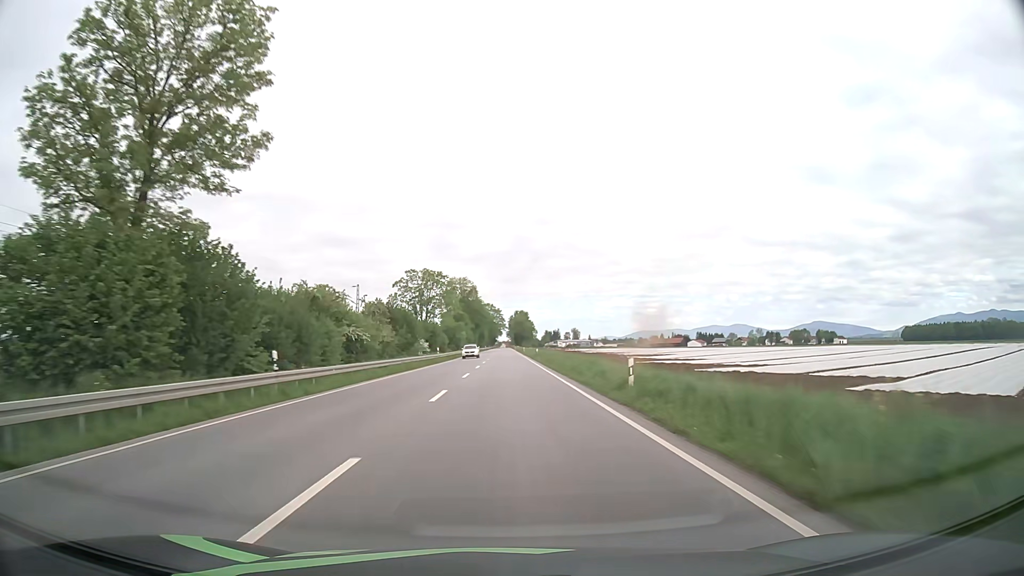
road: primary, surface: asphalt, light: Day
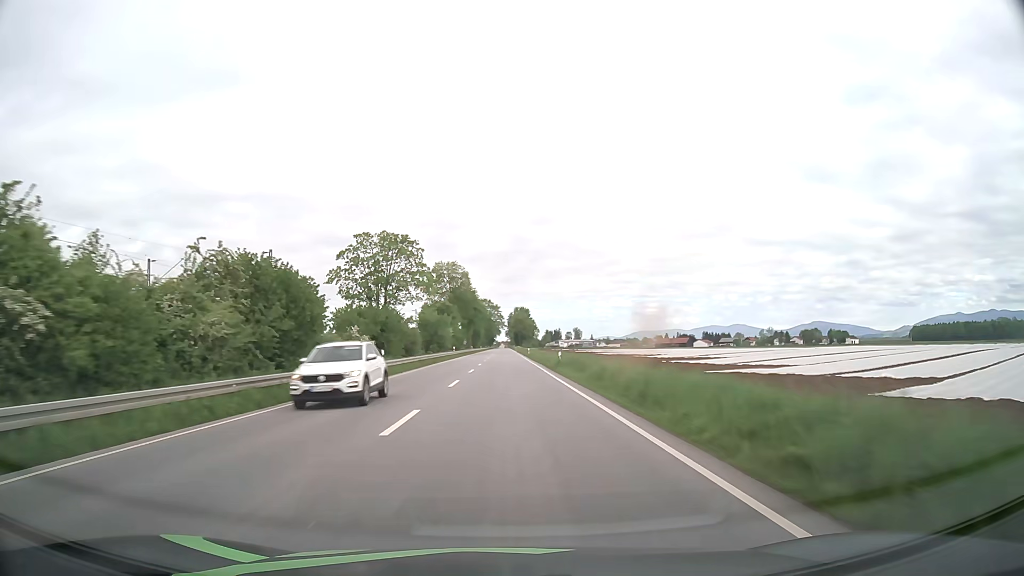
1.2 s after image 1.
(0.0, +30.0) m; 0°
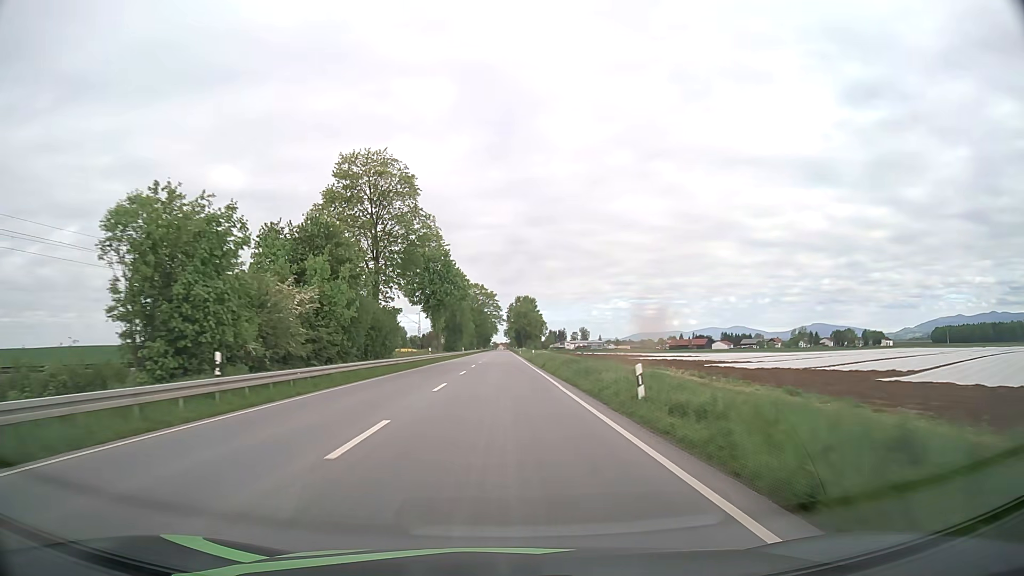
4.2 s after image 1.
(-0.1, +74.3) m; 0°
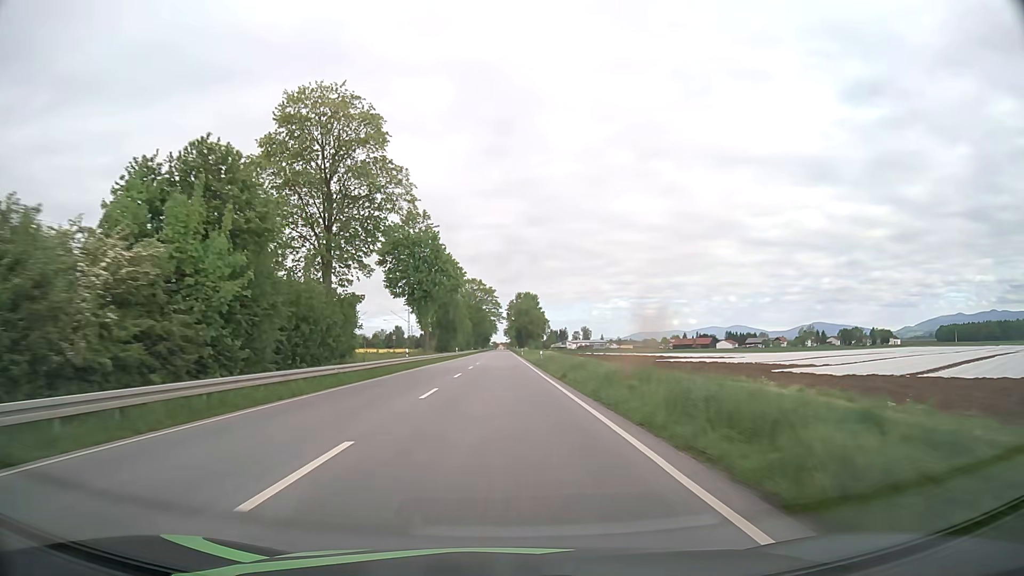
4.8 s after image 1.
(0.0, +14.8) m; 0°
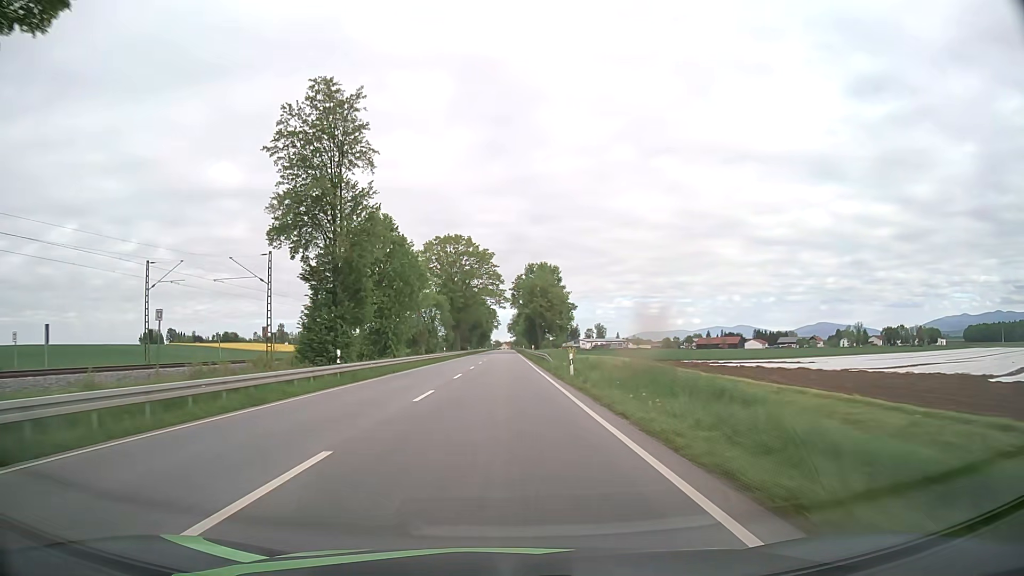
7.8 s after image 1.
(-0.2, +73.2) m; 0°
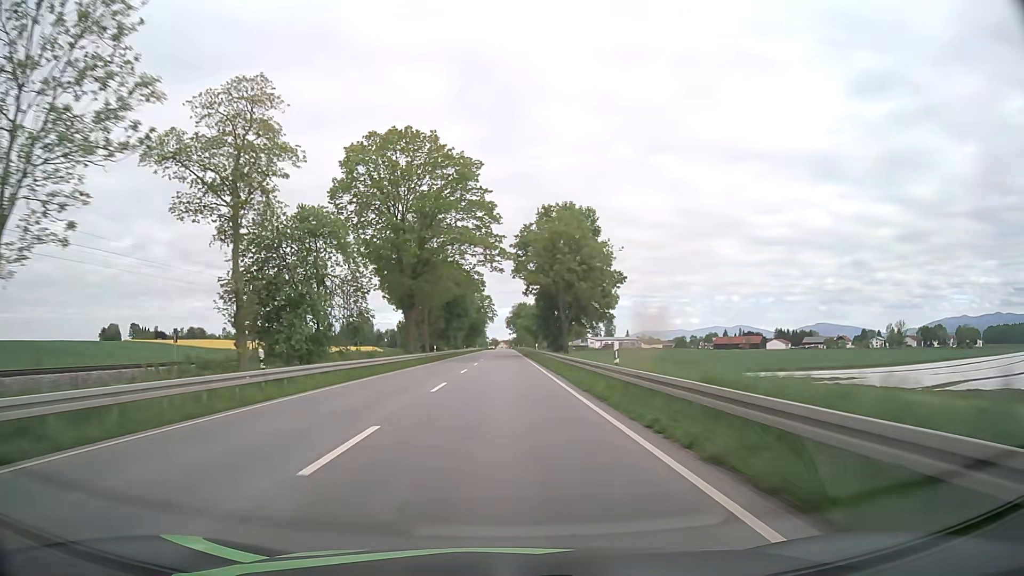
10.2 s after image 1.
(0.0, +57.7) m; 0°
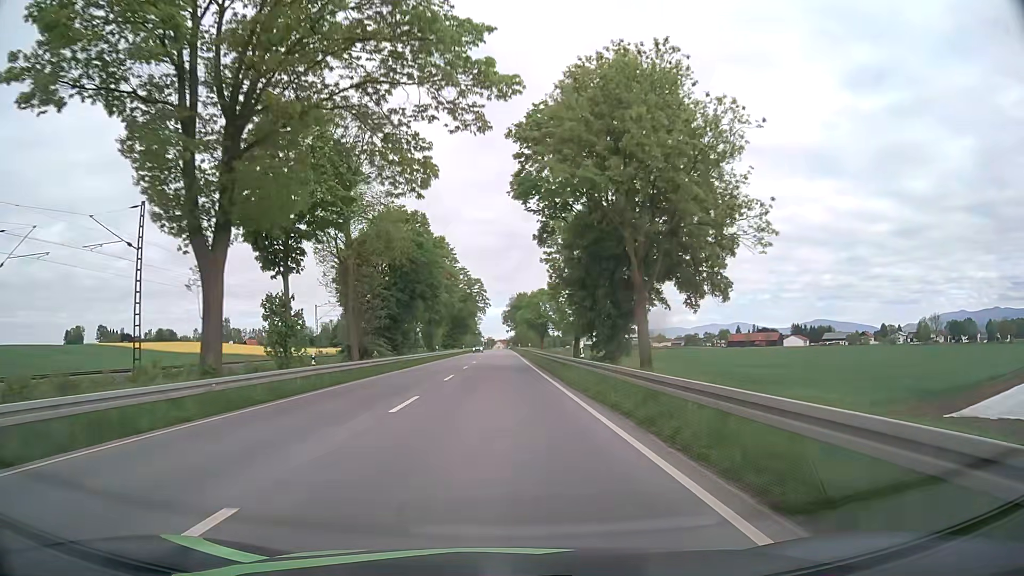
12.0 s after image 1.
(+0.2, +41.8) m; 0°
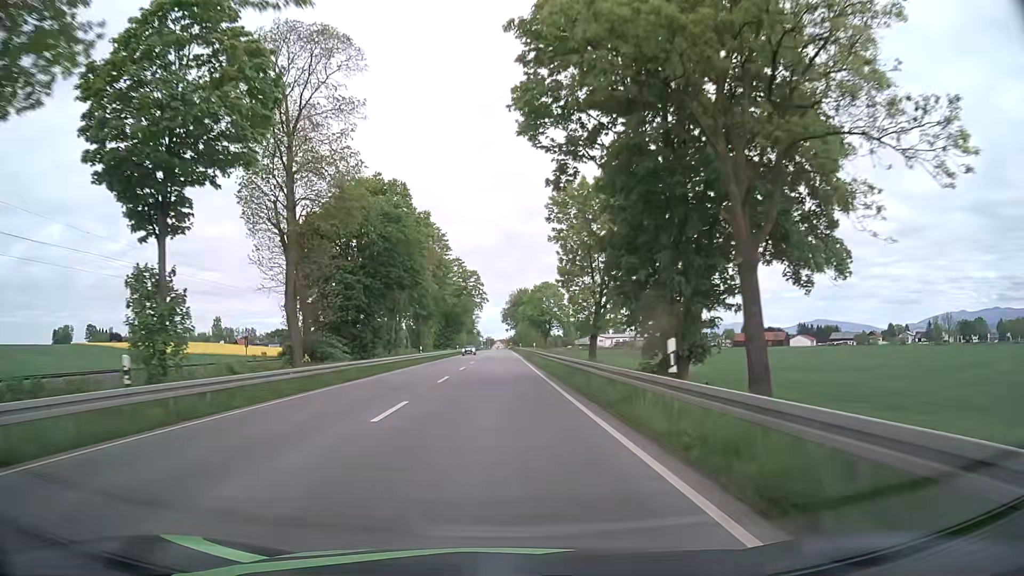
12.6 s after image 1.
(0.0, +13.4) m; 0°
(0, +10) (0, +20) (0, +30) (0, +40) (0, +50) (0, +60) (0, +70) (0, +80) (0, +90) (0, +100) m
